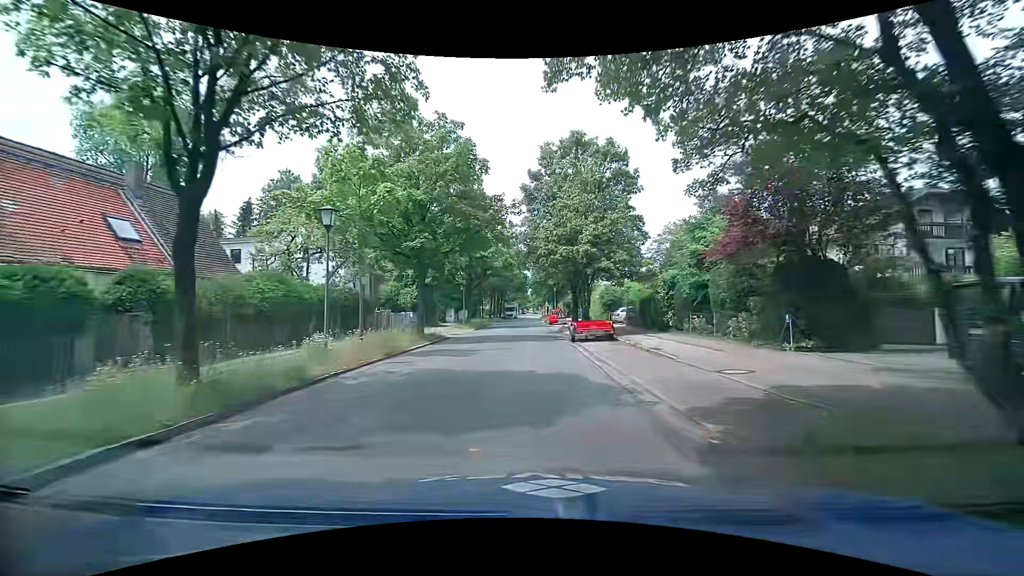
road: tertiary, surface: asphalt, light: Day
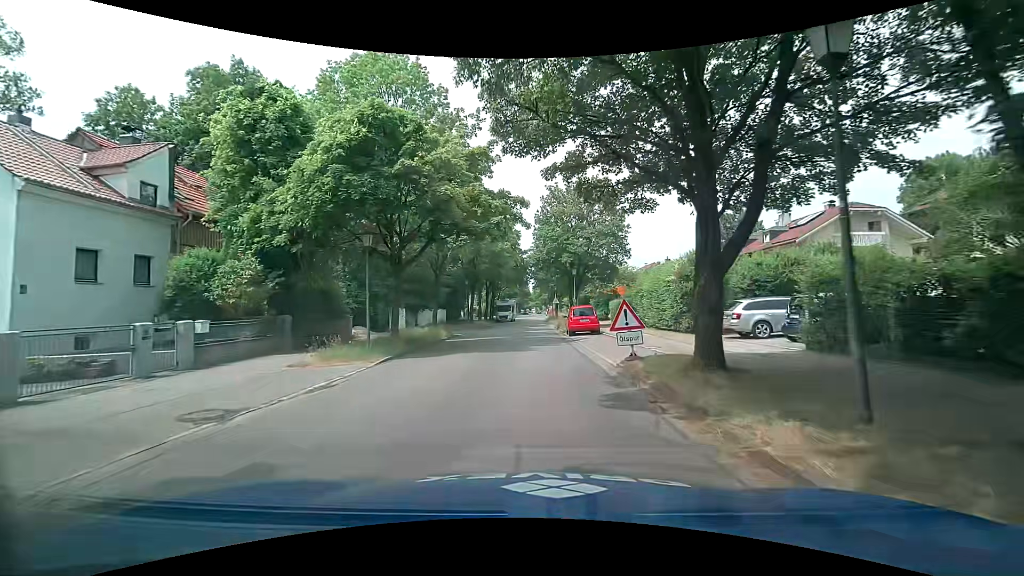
(+0.6, +25.1) m; +1°
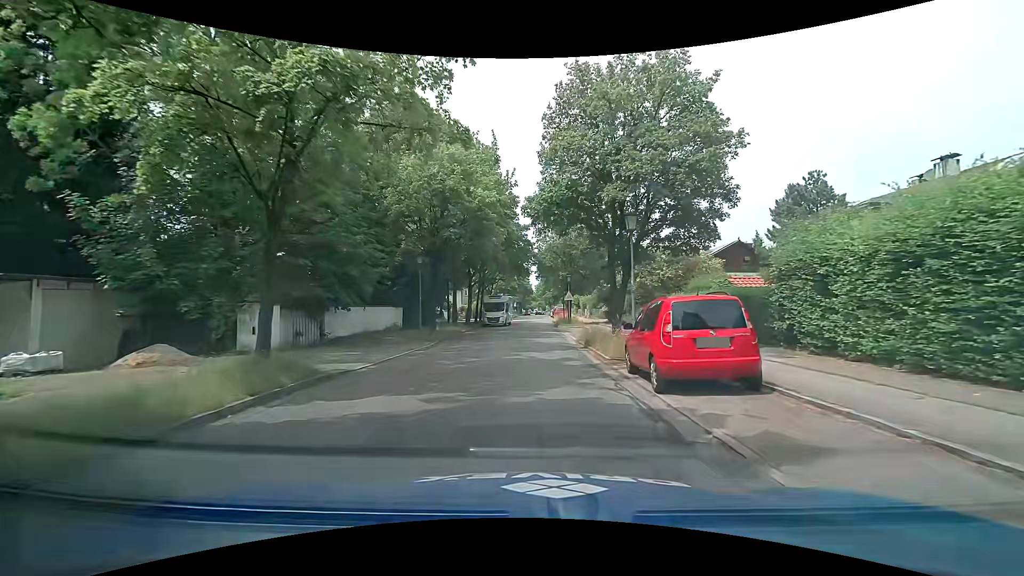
(+0.1, +18.9) m; 0°
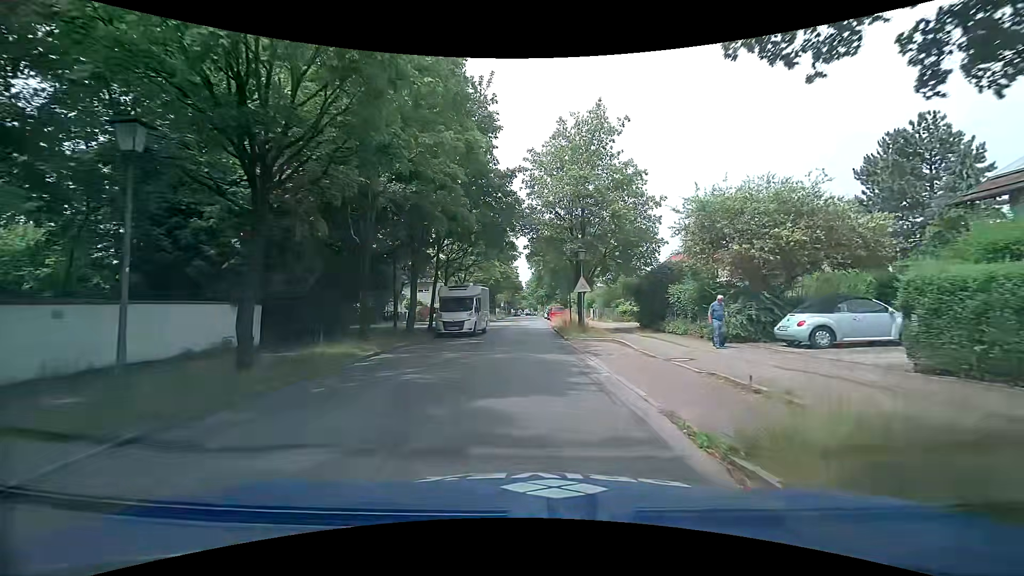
(+0.2, +17.5) m; +1°
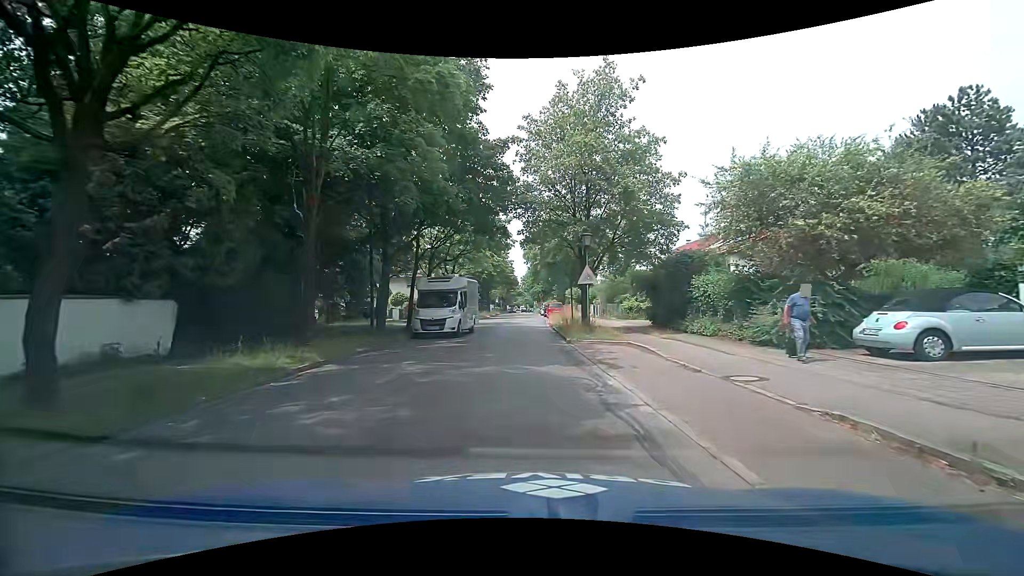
(0.0, +4.2) m; 0°
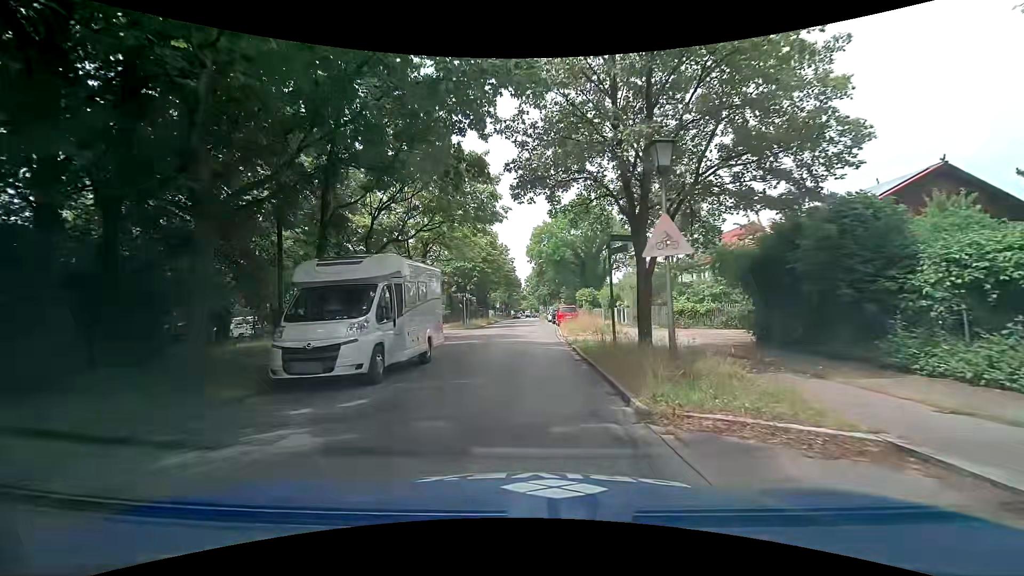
(+0.1, +11.8) m; 0°
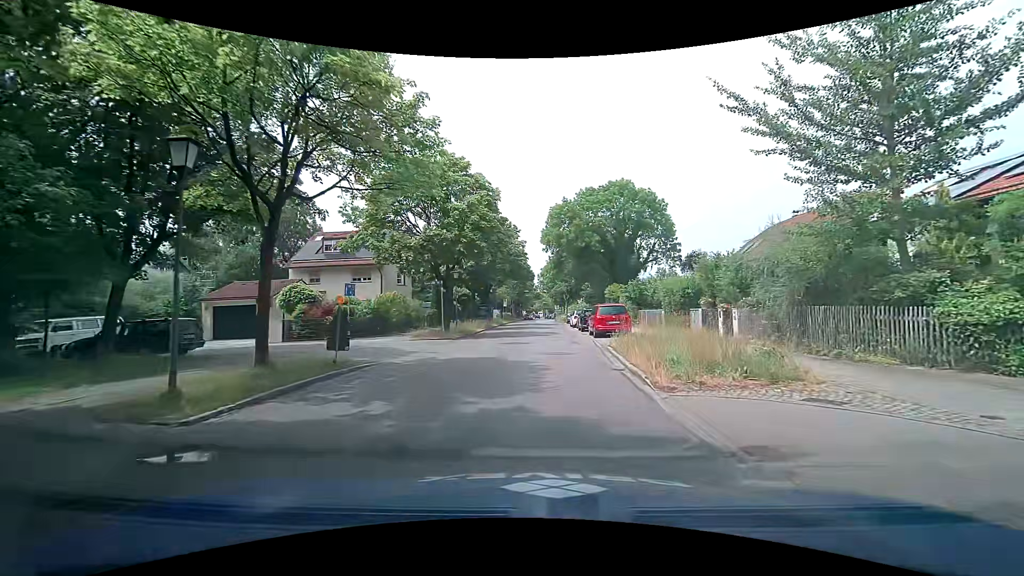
(-0.3, +16.7) m; -1°
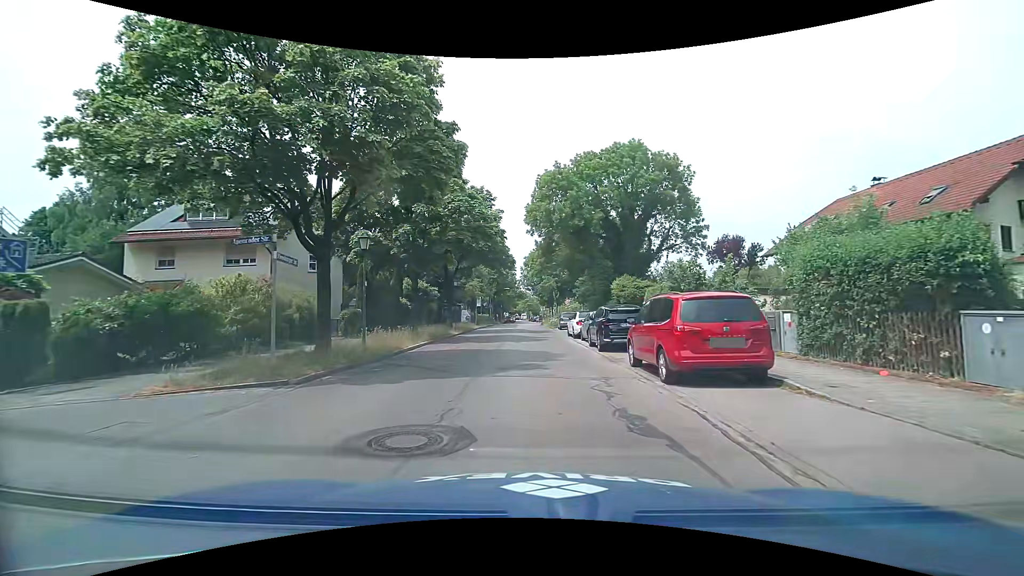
(0.0, +16.2) m; +1°
